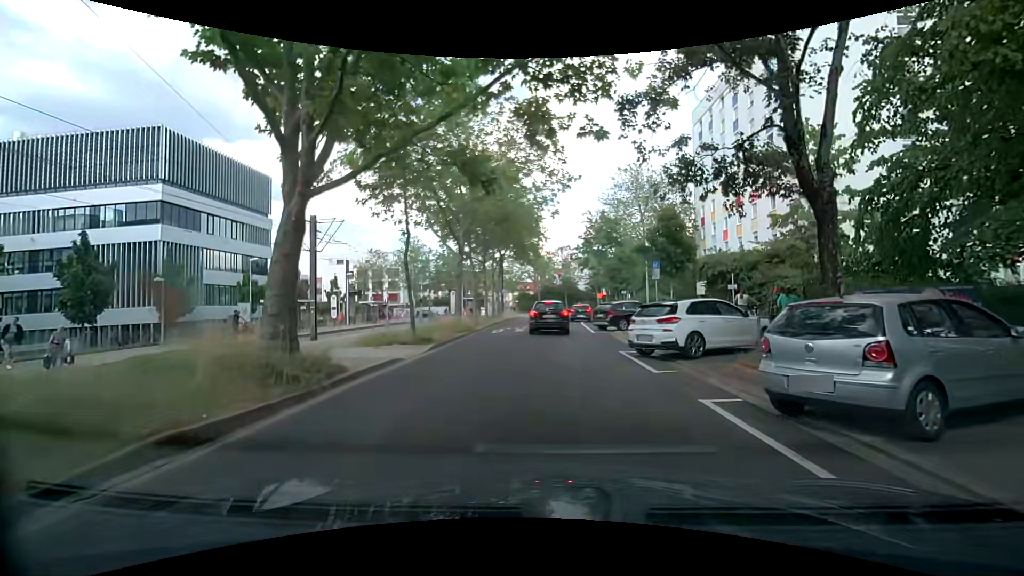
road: tertiary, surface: asphalt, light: Day
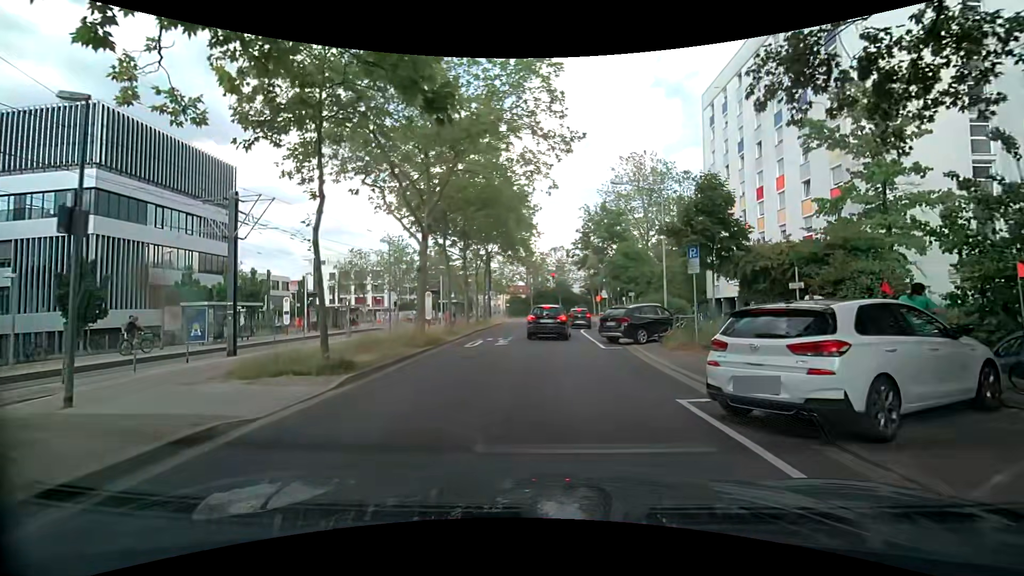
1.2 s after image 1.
(+0.2, +6.8) m; +2°
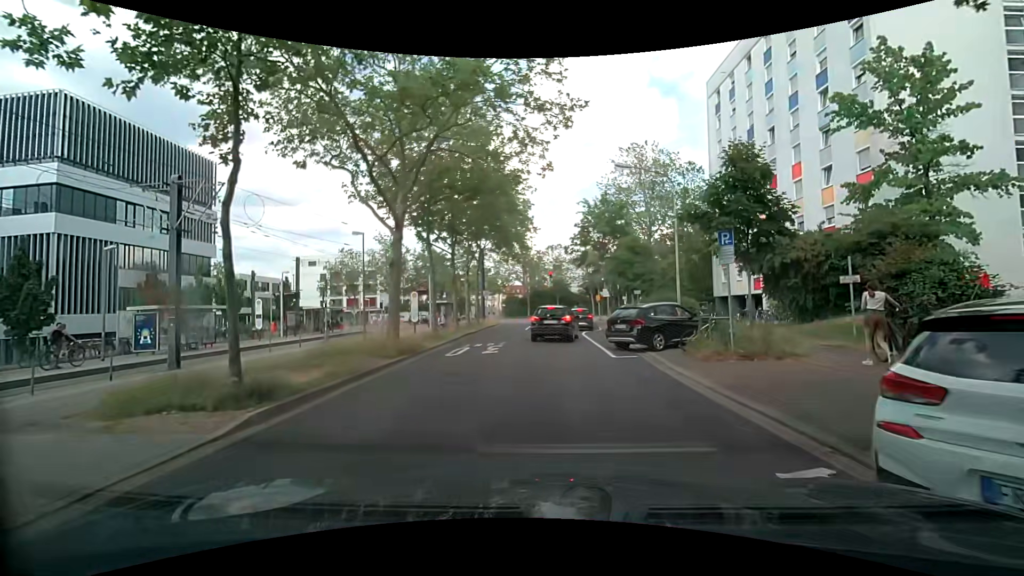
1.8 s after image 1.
(+0.1, +3.2) m; +2°
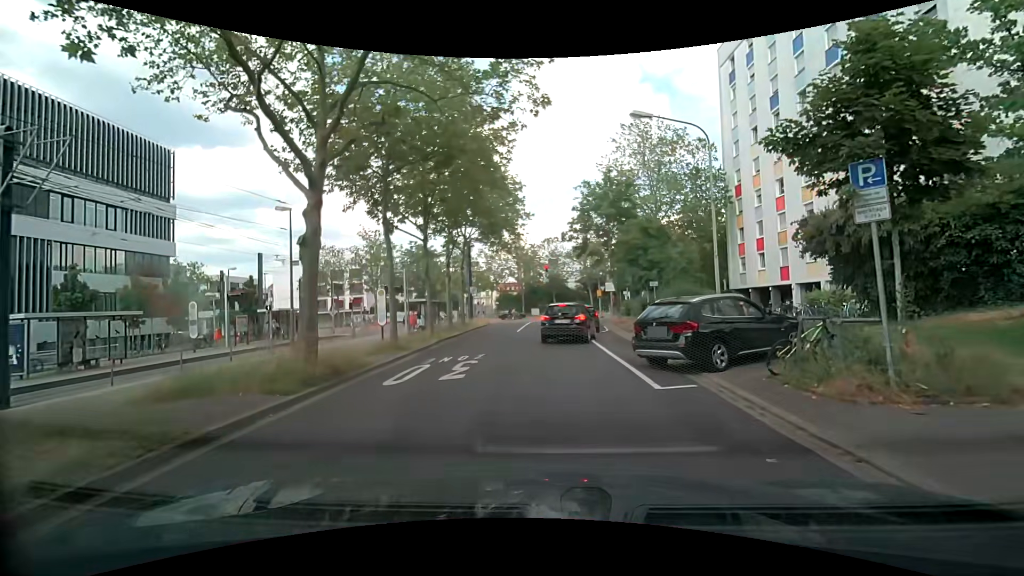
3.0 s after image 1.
(0.0, +5.9) m; +1°
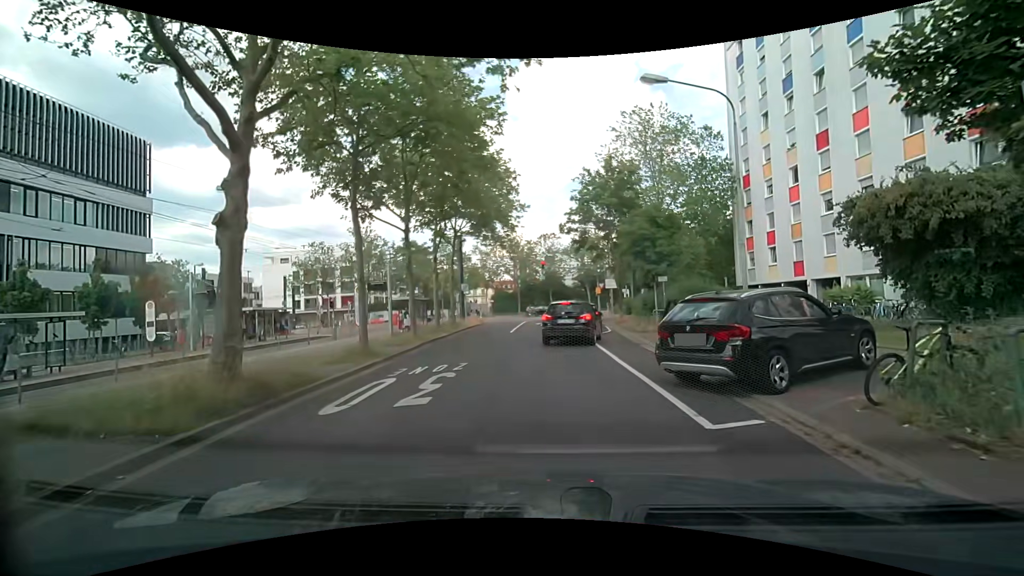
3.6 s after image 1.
(0.0, +2.7) m; +1°
